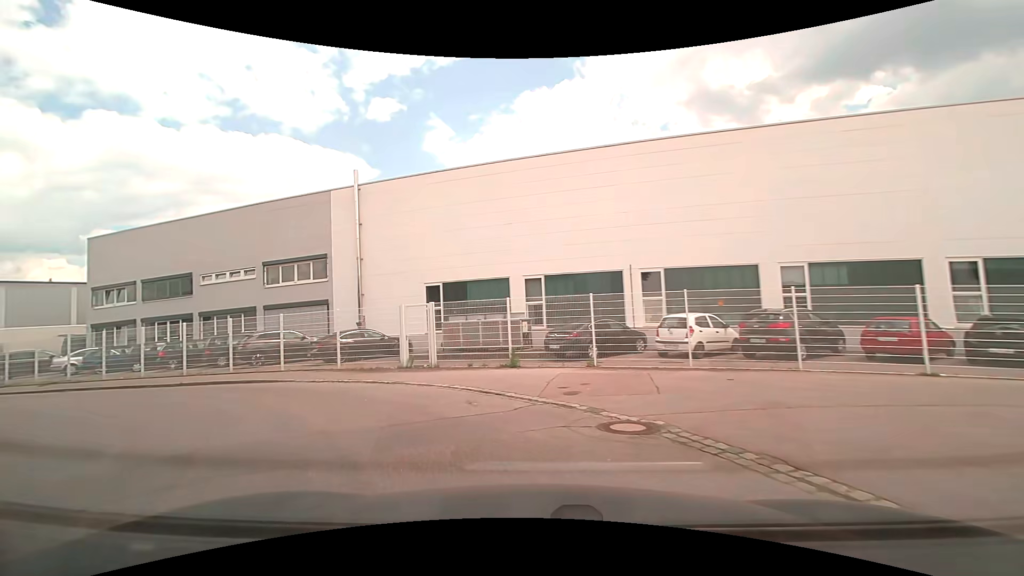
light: Day
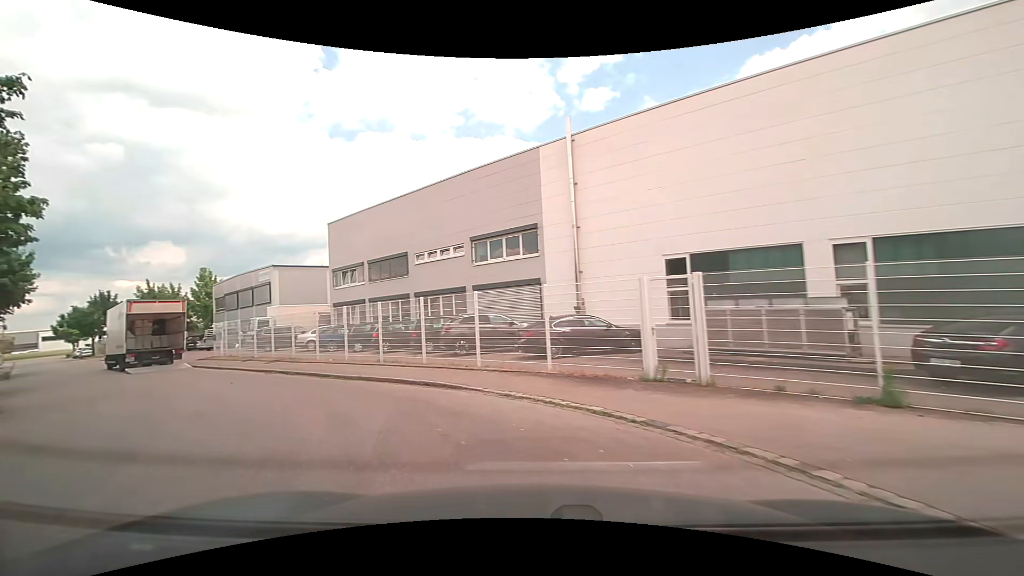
(-1.4, +6.3) m; -24°
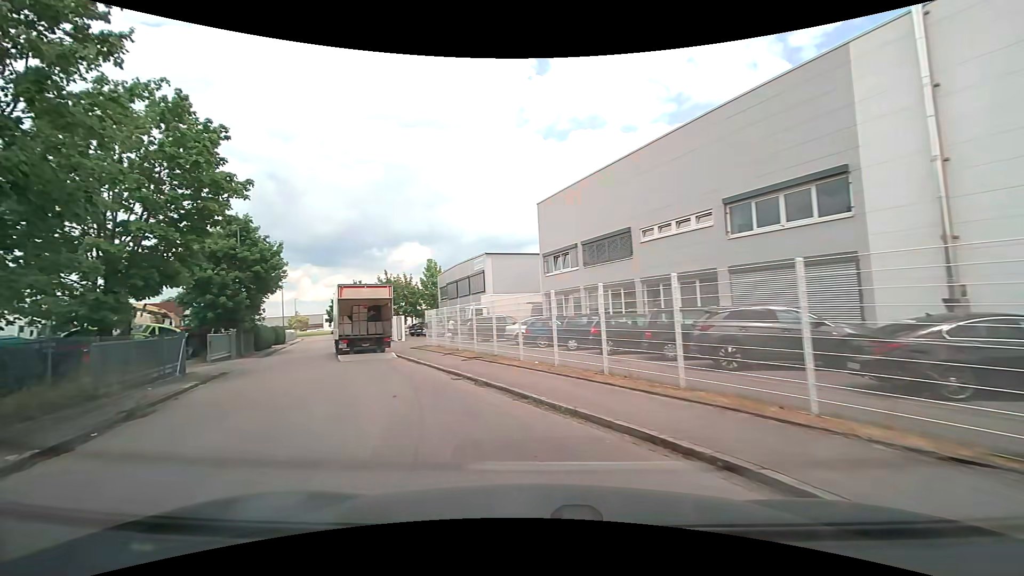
(-1.3, +6.1) m; -24°
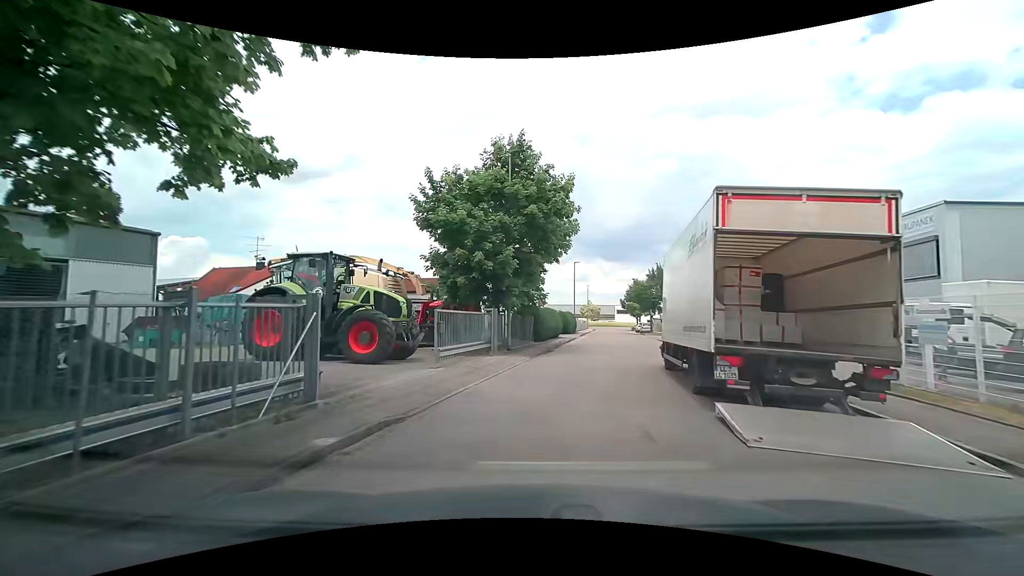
(-6.7, +15.2) m; -34°
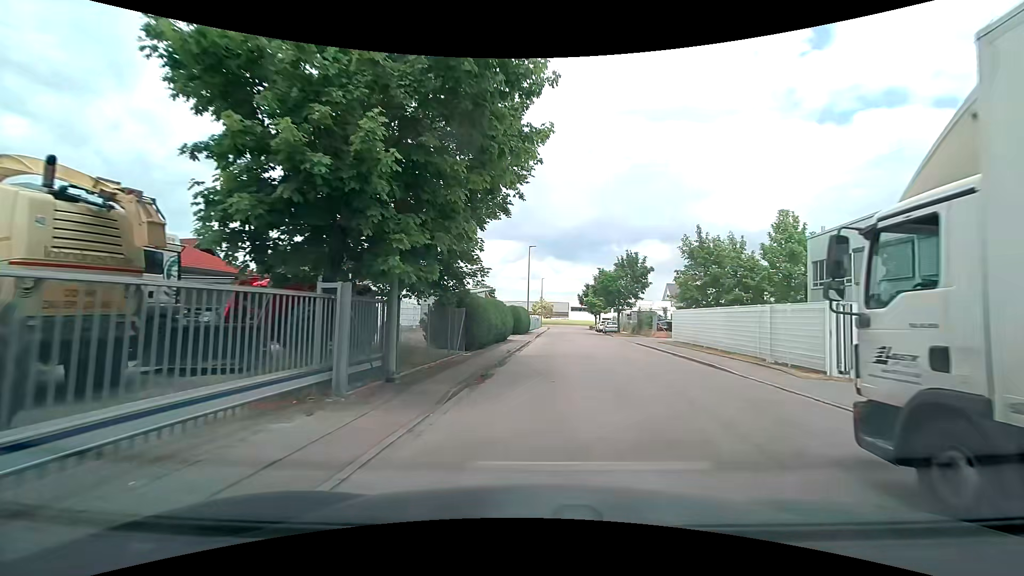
(+0.5, +11.9) m; +6°
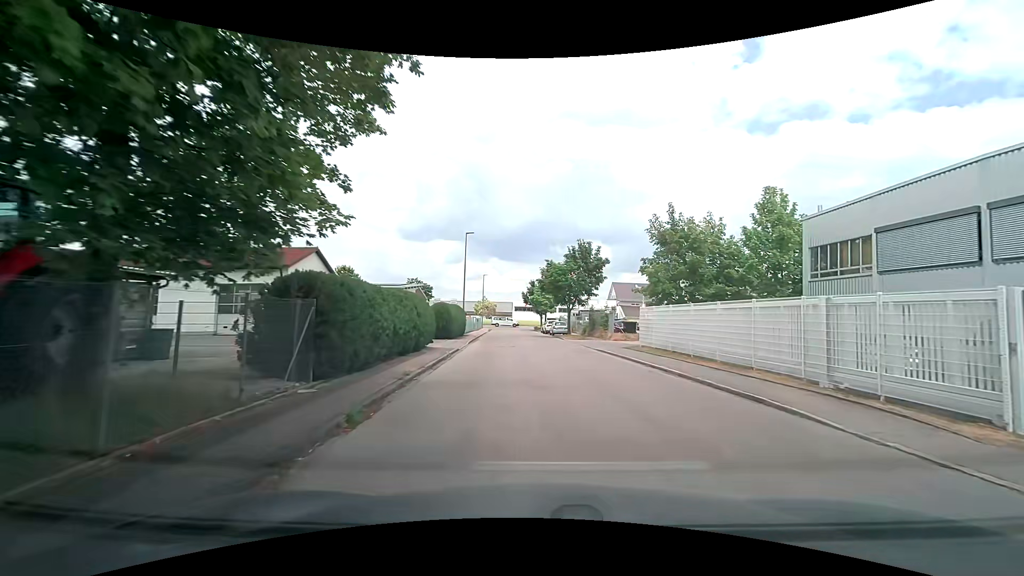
(+0.4, +8.0) m; +6°
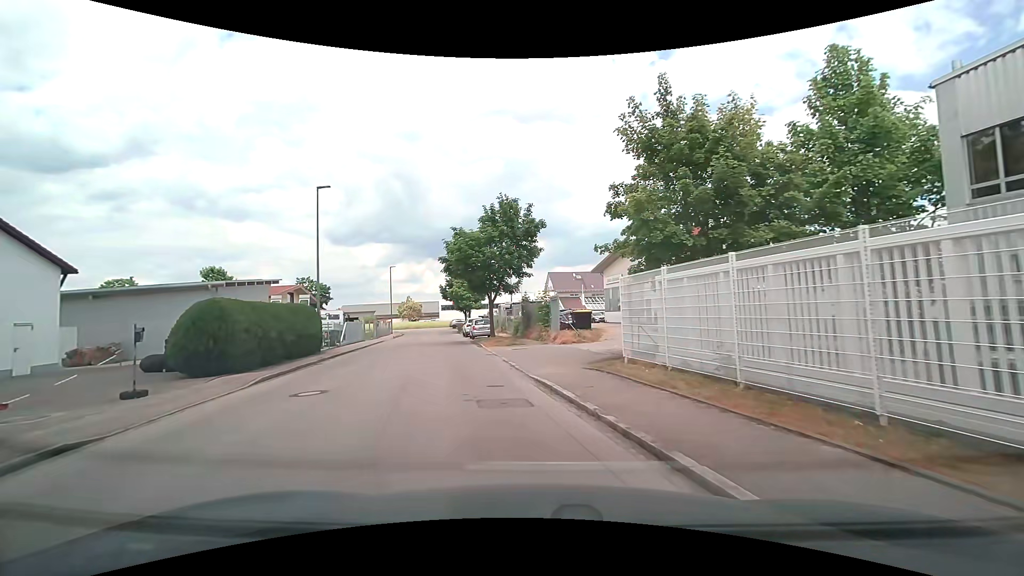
(+1.8, +15.5) m; +8°
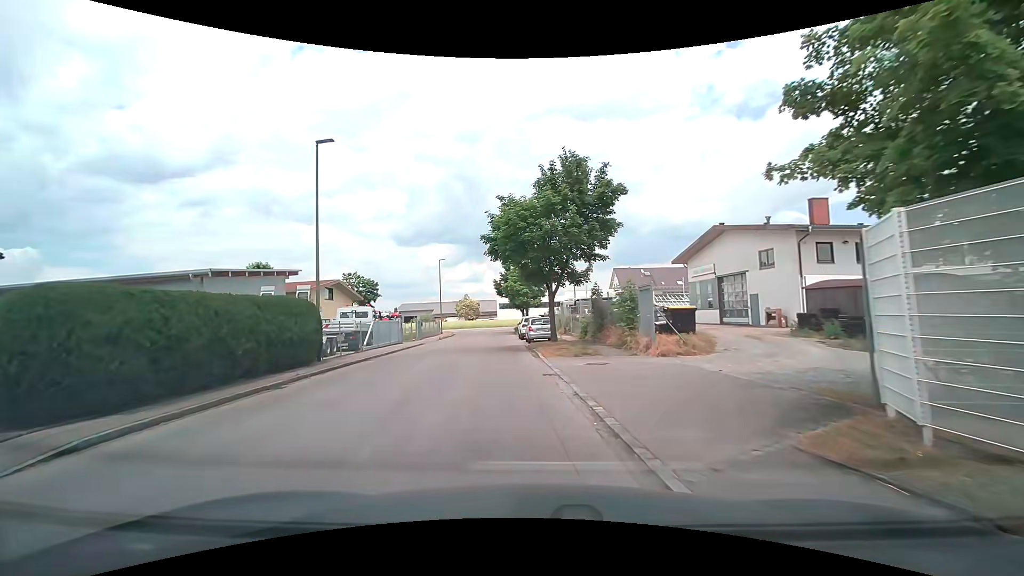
(-0.5, +7.8) m; -8°
